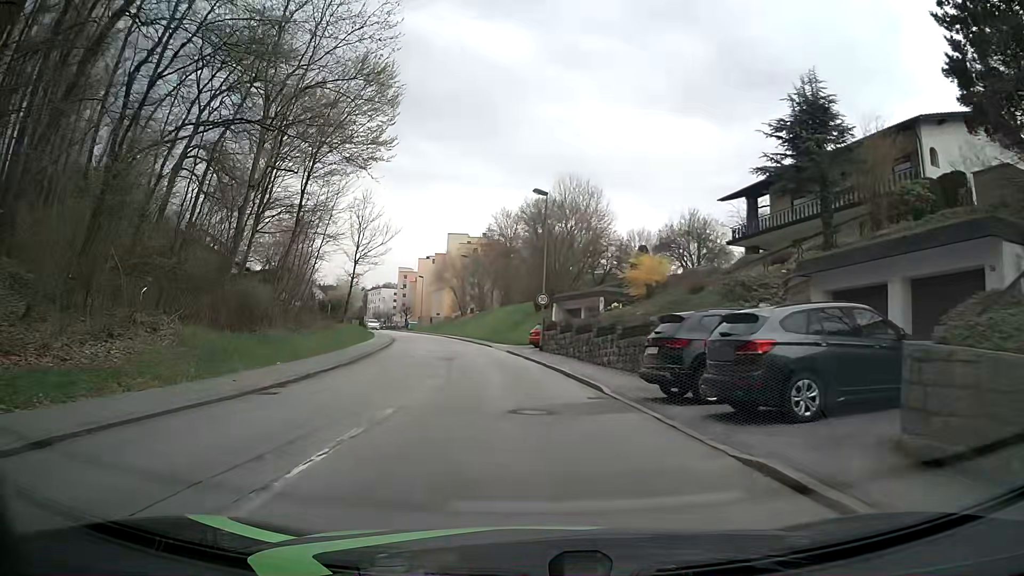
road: residential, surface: asphalt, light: Day
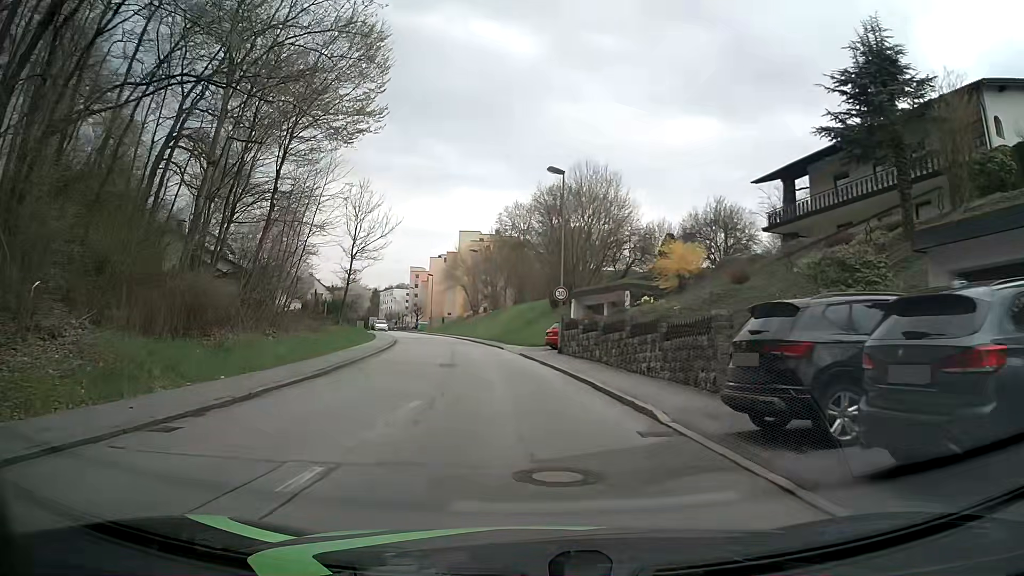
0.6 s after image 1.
(-0.1, +4.6) m; -2°
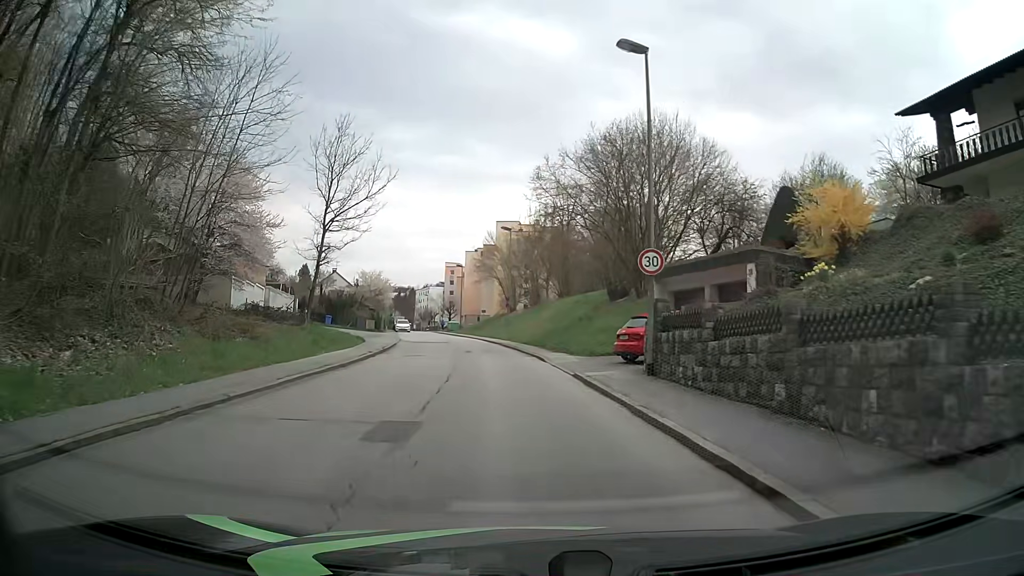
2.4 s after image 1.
(-0.6, +13.7) m; -5°
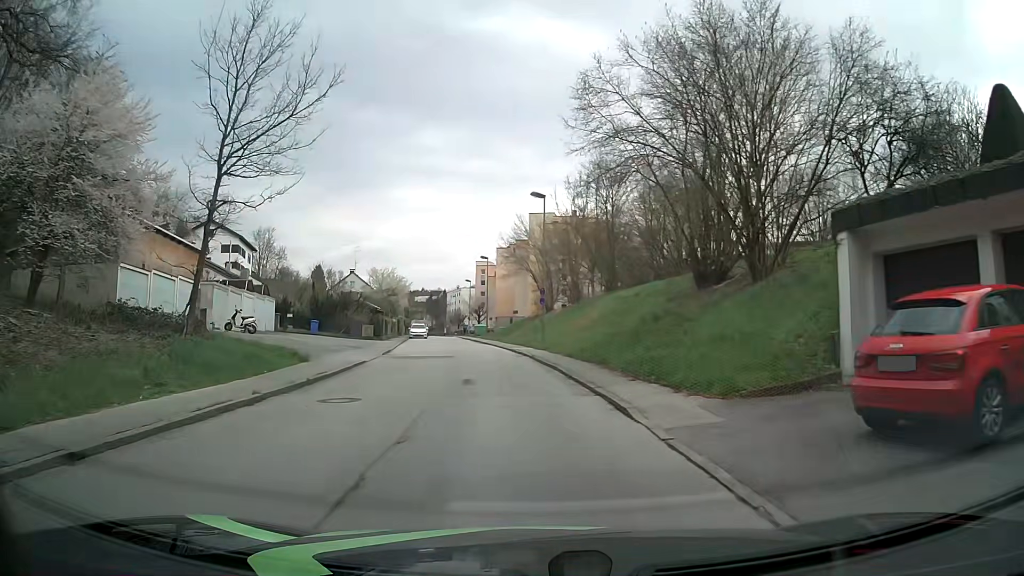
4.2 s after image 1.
(-0.3, +13.6) m; -3°
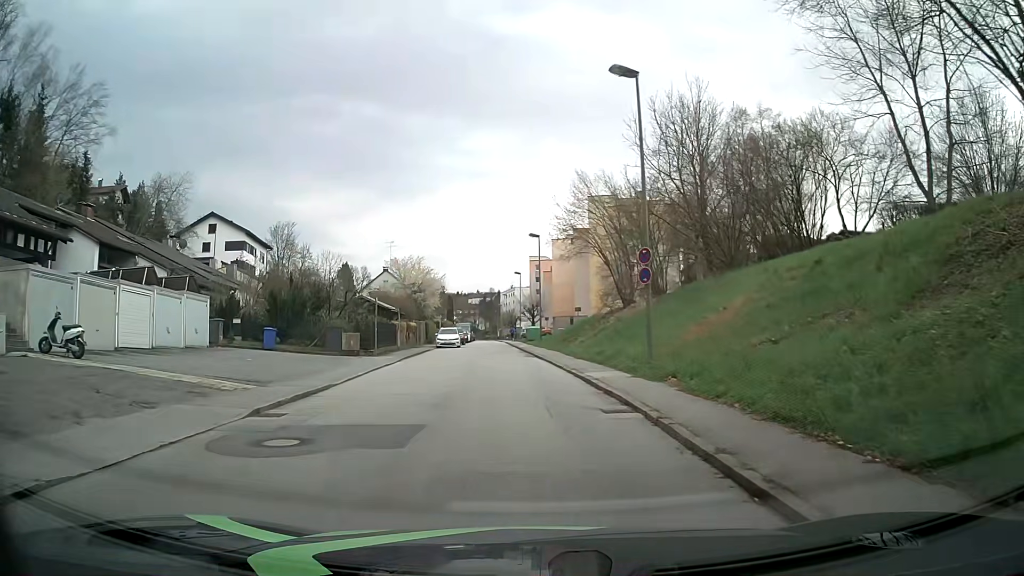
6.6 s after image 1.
(-0.6, +17.9) m; -5°
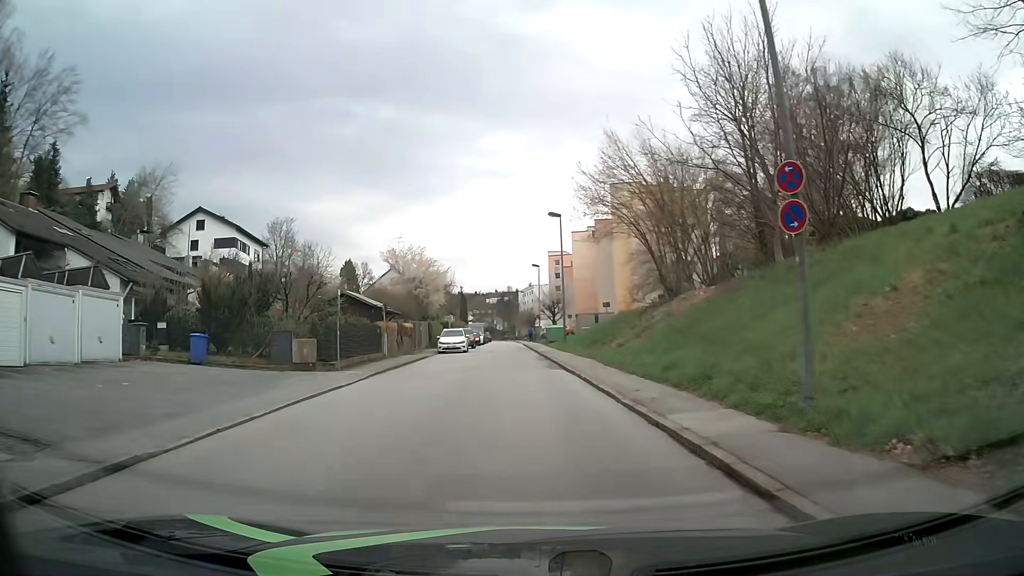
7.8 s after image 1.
(-0.1, +8.9) m; -2°
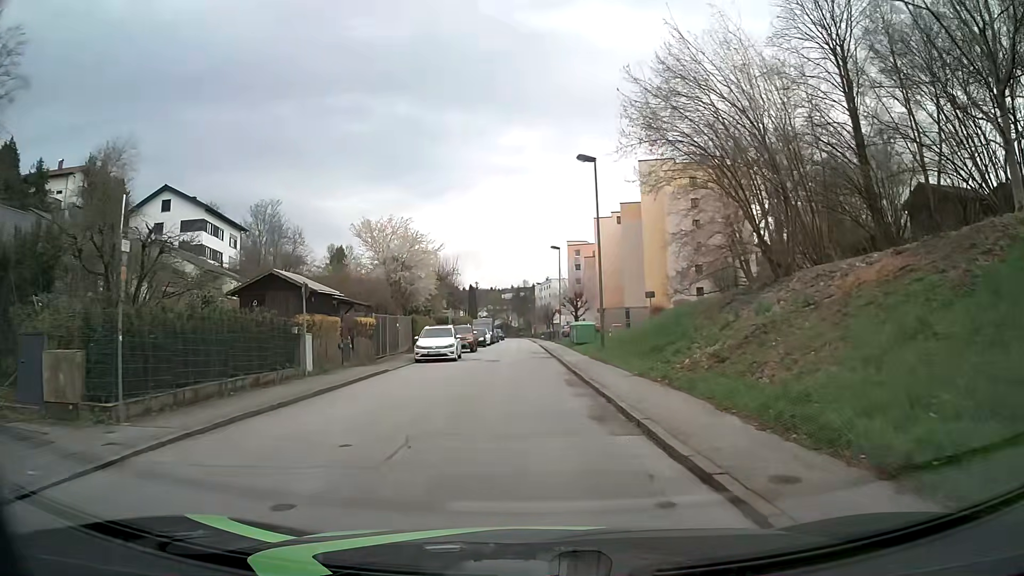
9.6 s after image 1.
(-0.2, +13.4) m; -2°
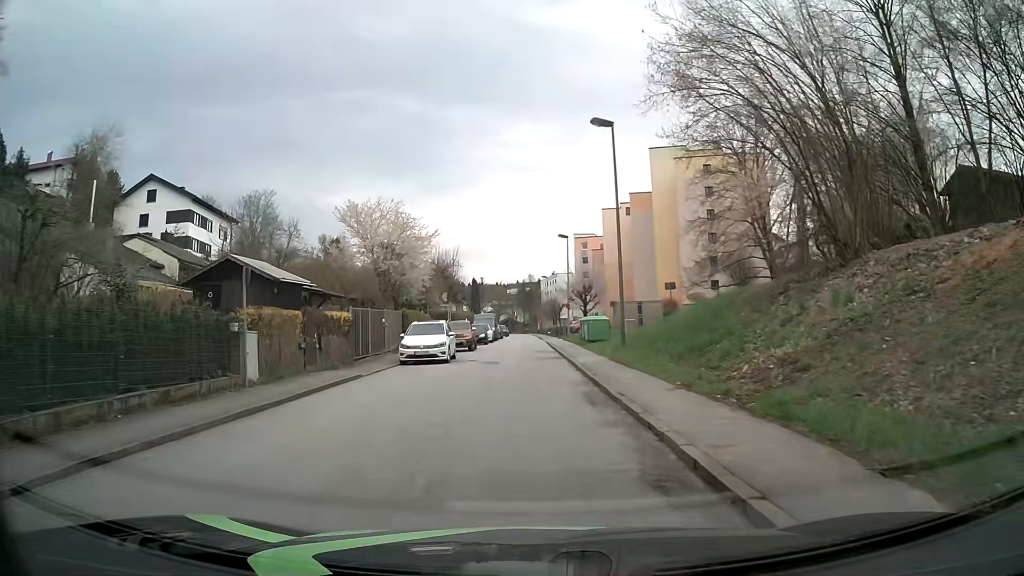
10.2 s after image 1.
(0.0, +4.5) m; 0°
(0, +10) (0, +20) (-1, +30) (-1, +40) (-1, +50) (-1, +60) (-1, +70) (-1, +80) (-2, +90) (-2, +100) m
